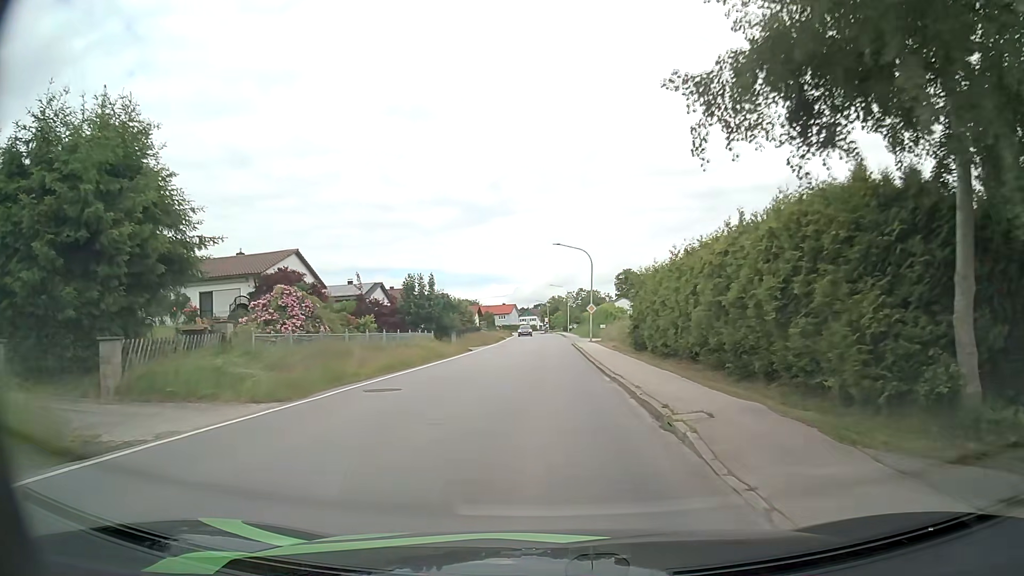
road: secondary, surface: asphalt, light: Day
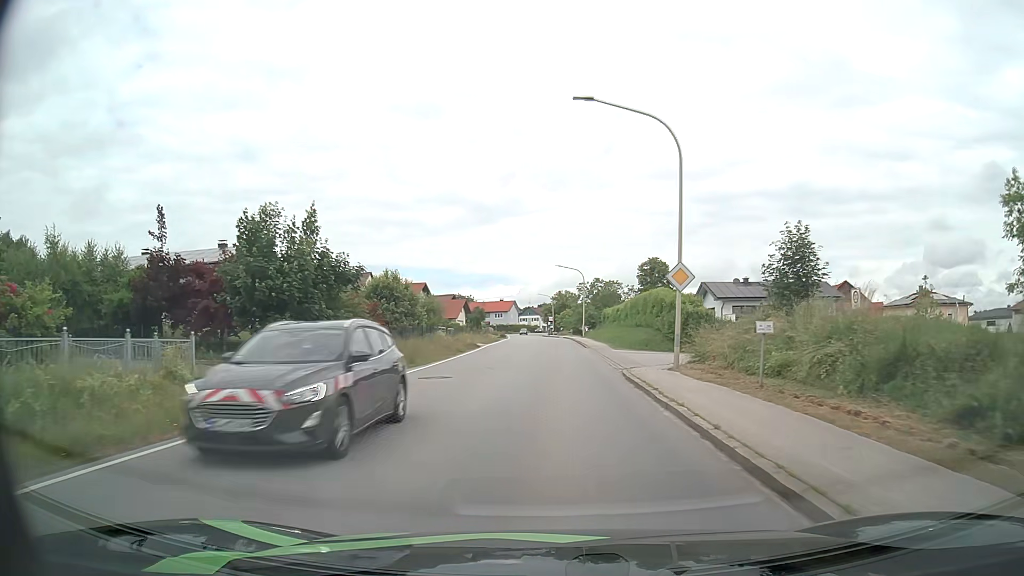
(-0.1, +33.4) m; -1°
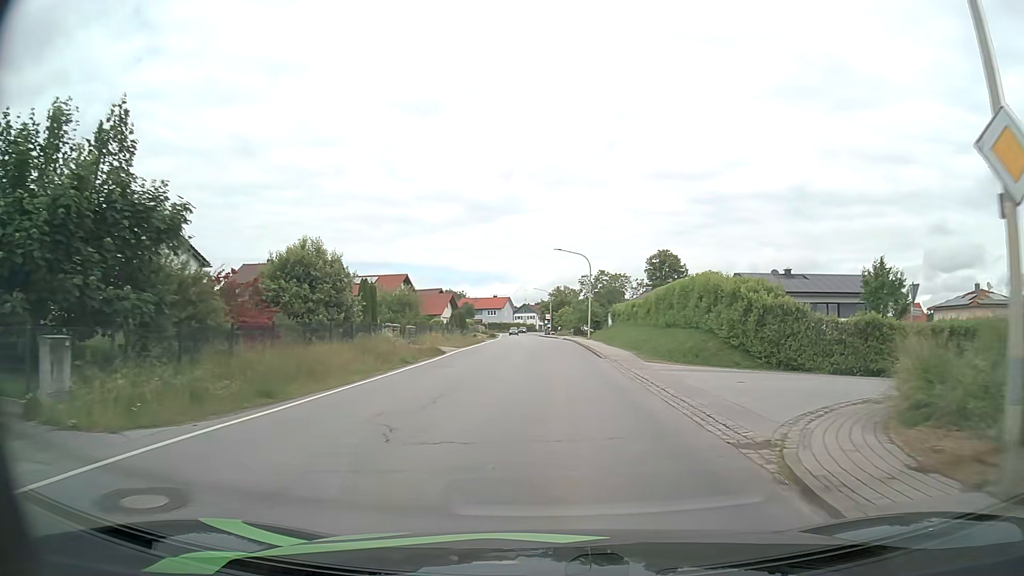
(+0.1, +14.0) m; +1°
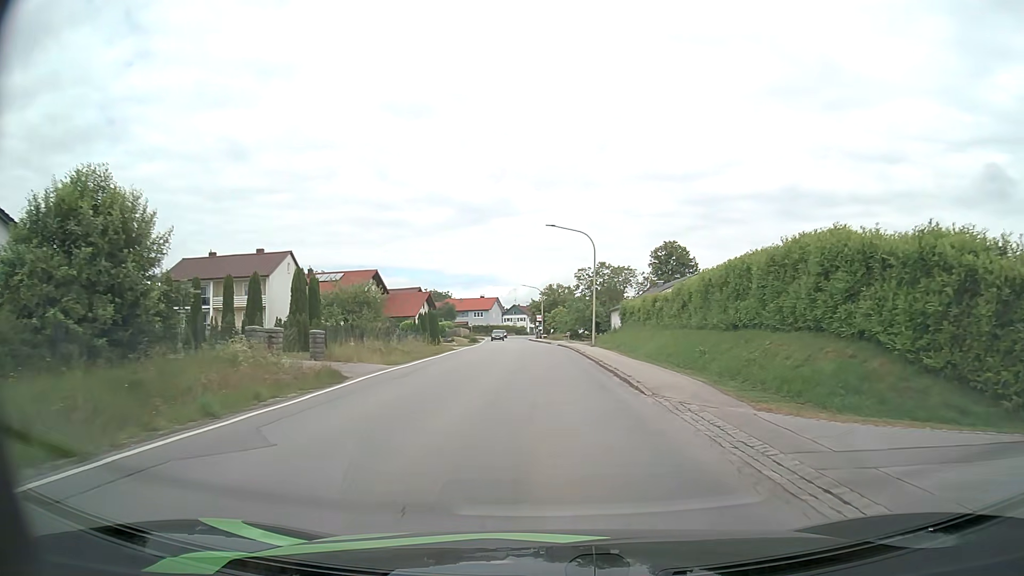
(+0.1, +14.4) m; +1°
